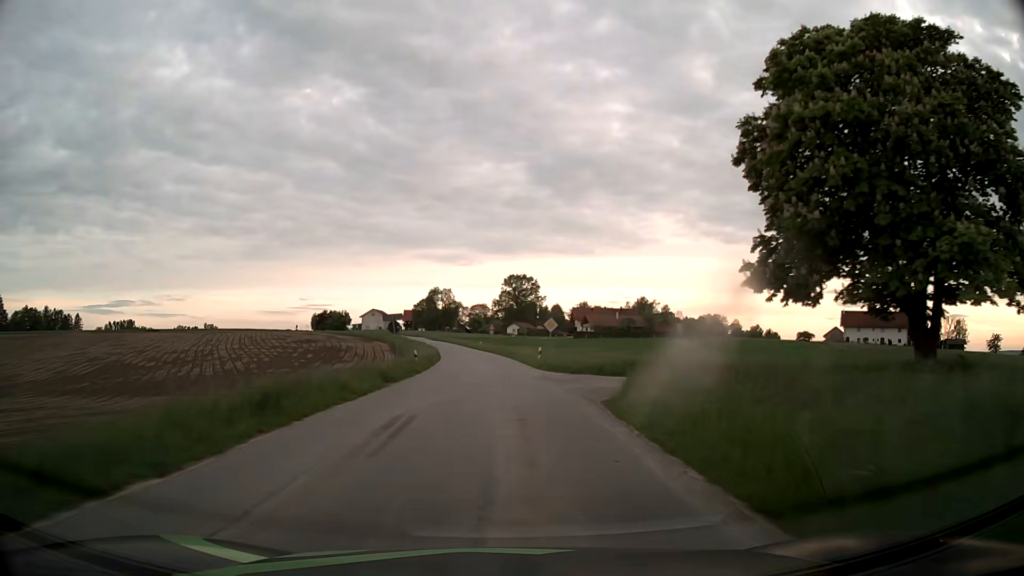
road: tertiary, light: Day
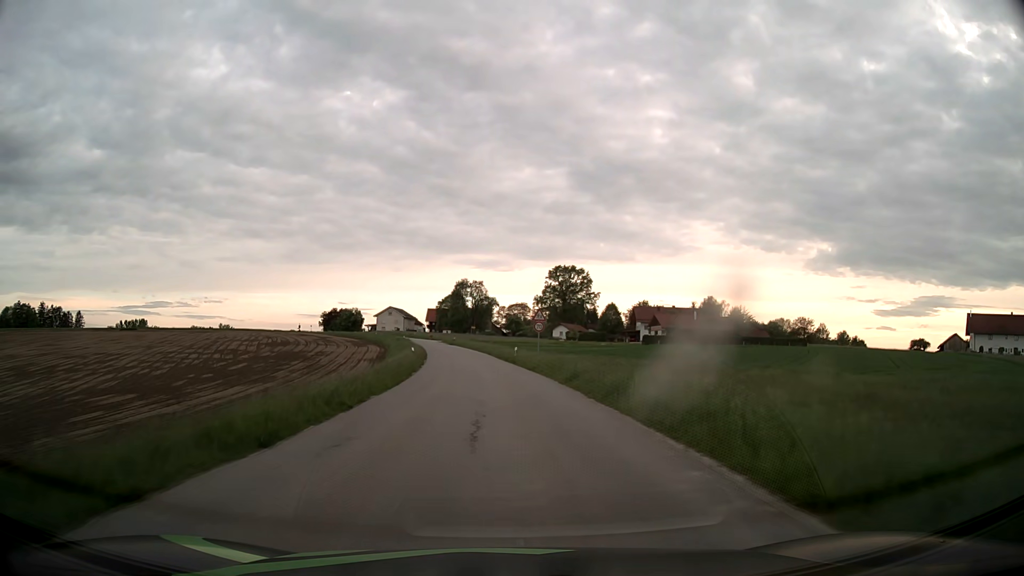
(-1.2, +43.1) m; -3°
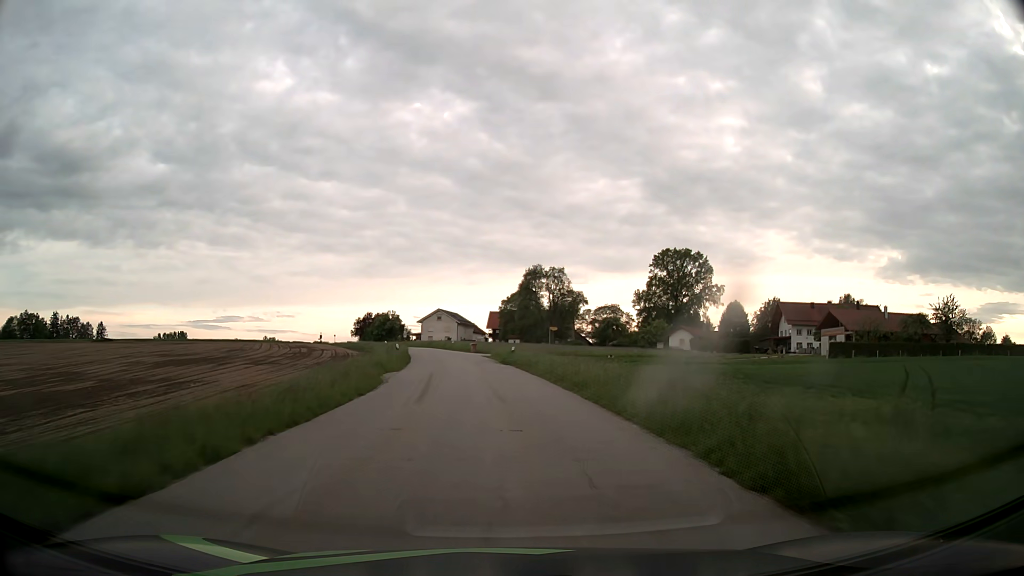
(-2.8, +53.4) m; -6°
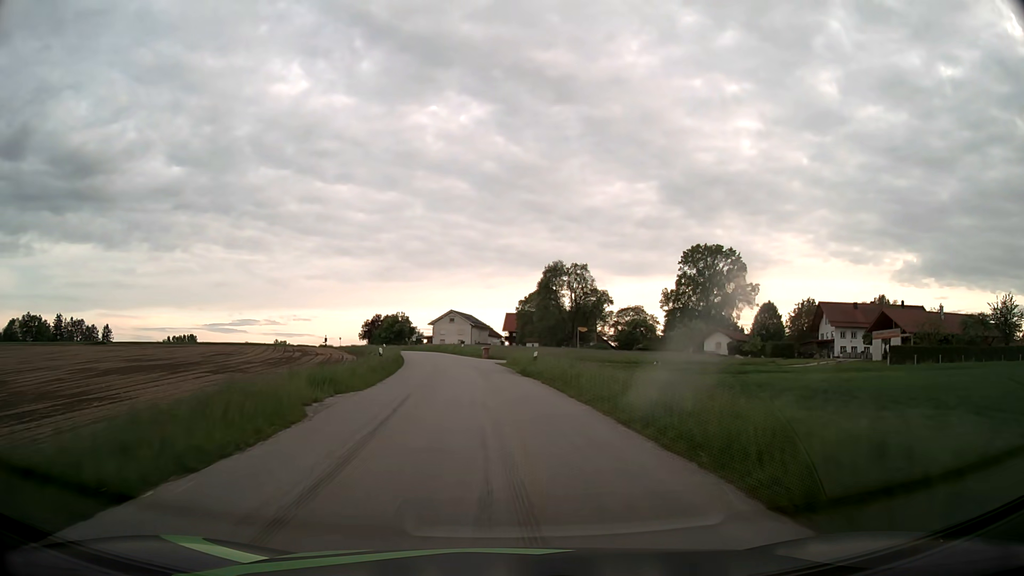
(-0.1, +10.6) m; -1°
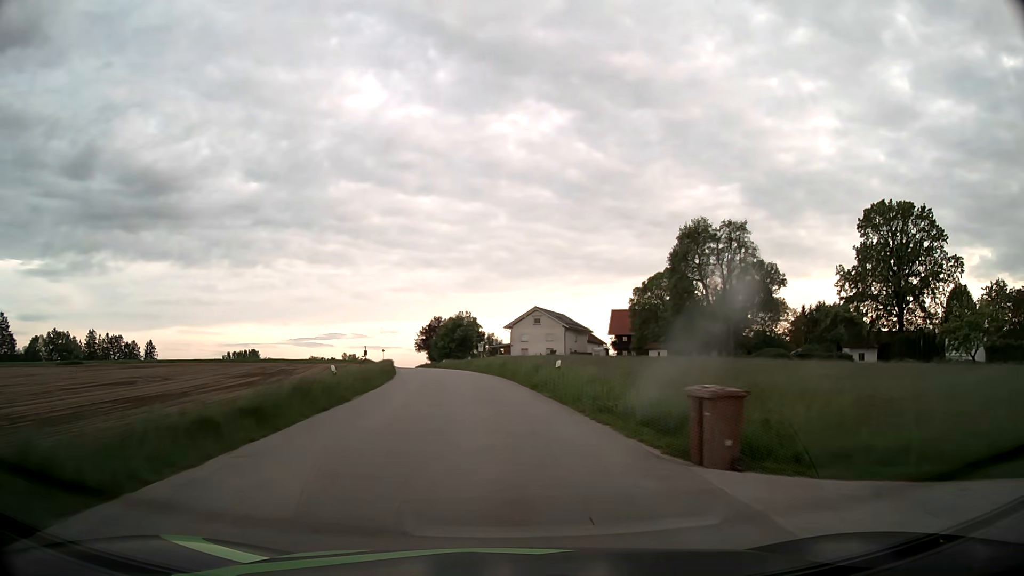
(-2.8, +42.3) m; -7°
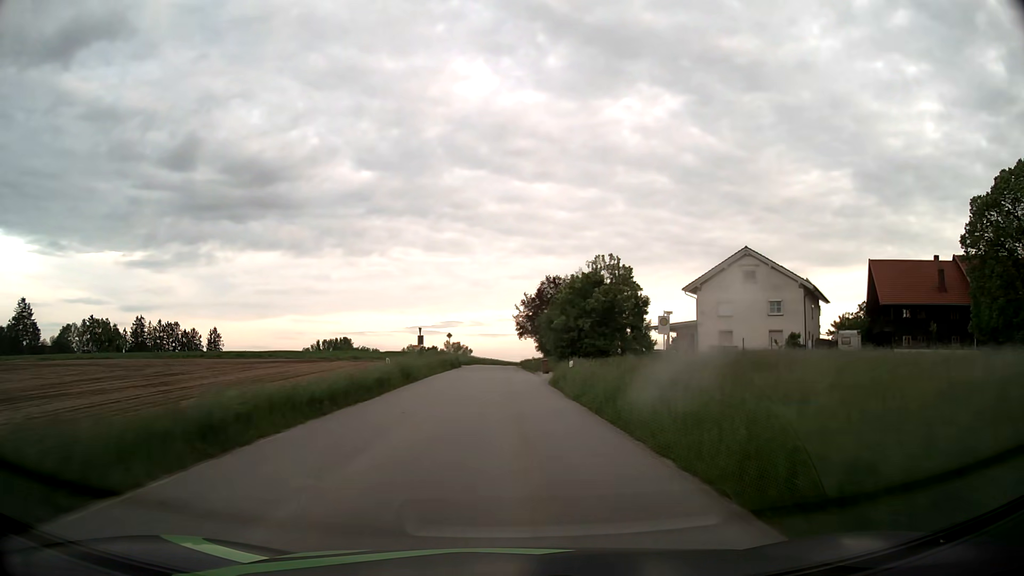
(-5.2, +53.0) m; -10°
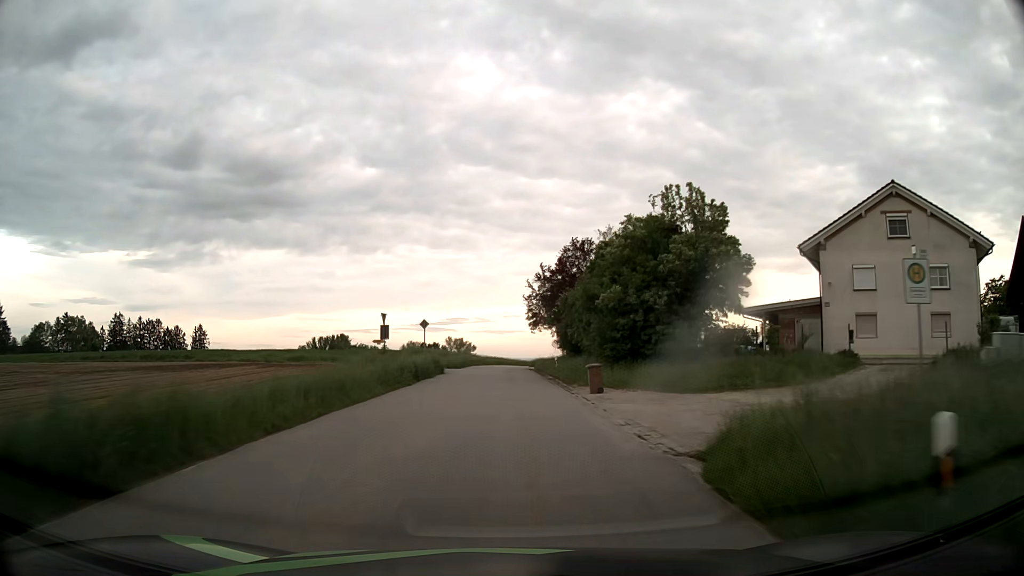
(-0.1, +21.6) m; 0°
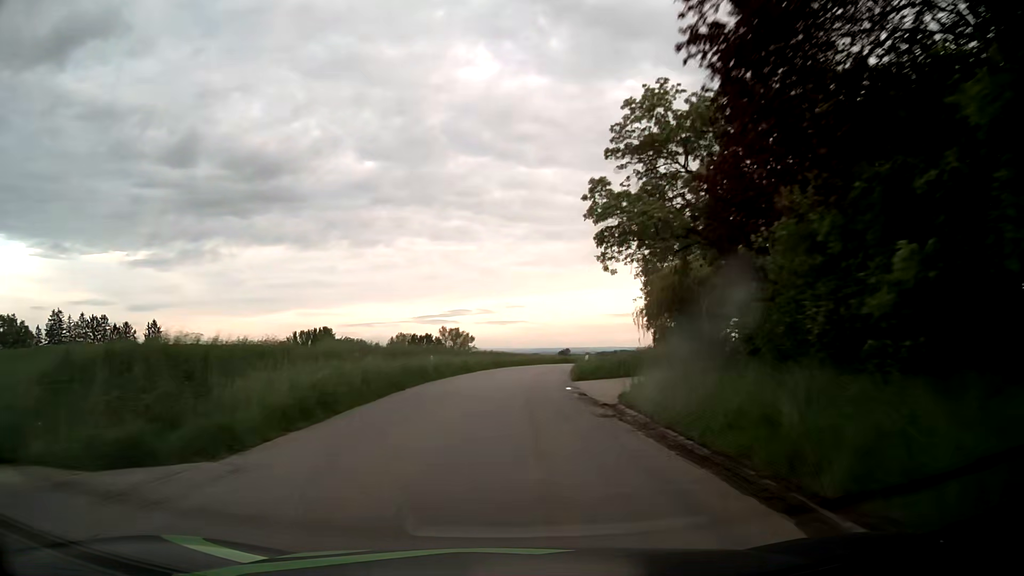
(-0.2, +43.5) m; 0°
(0, +10) (0, +20) (+1, +30) (+2, +40) (+3, +50) (+5, +60) (+7, +70) (+9, +79) (+12, +89) (+15, +98) m
